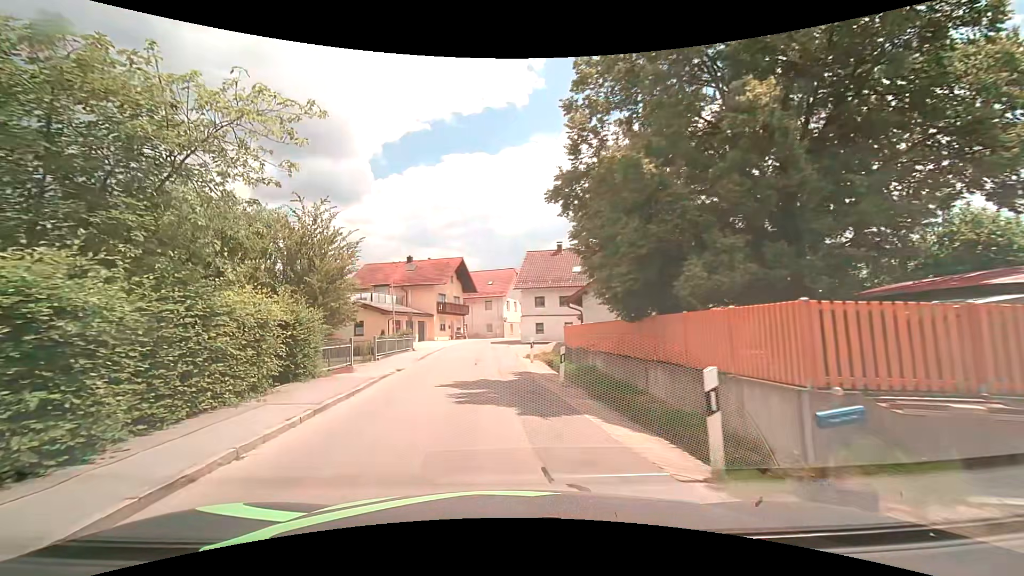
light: Day
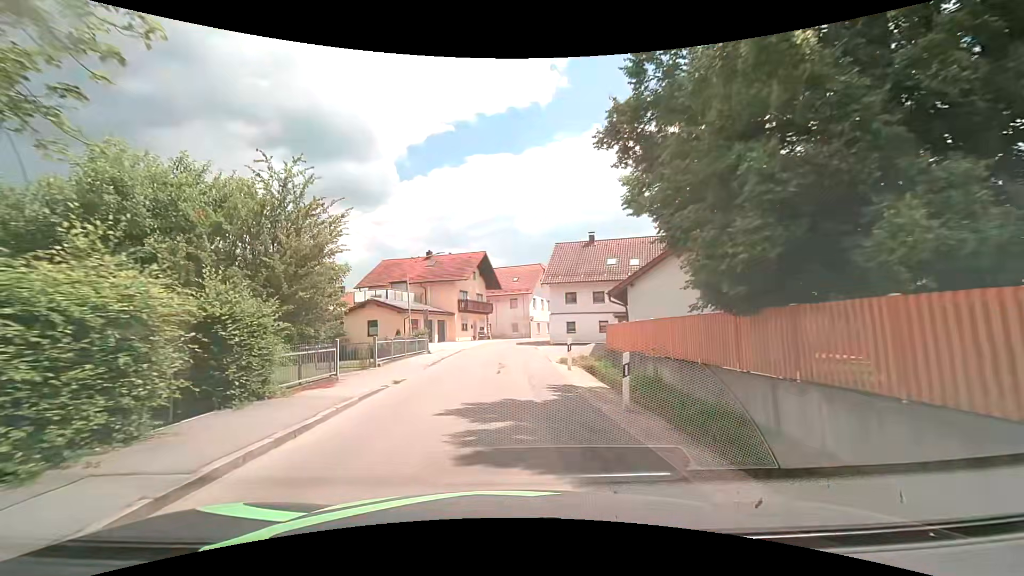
(-0.2, +4.6) m; -4°
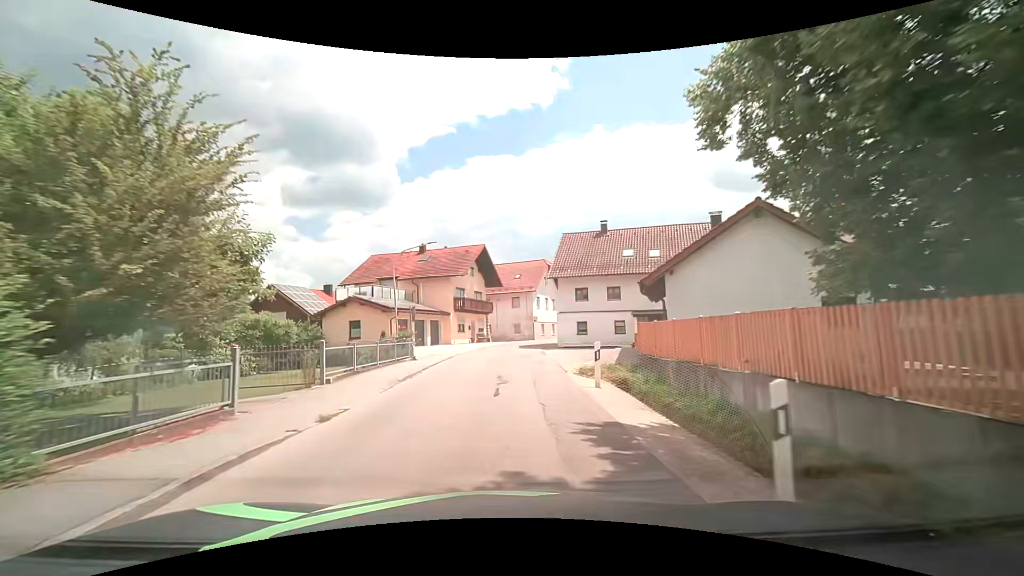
(0.0, +5.3) m; 0°
